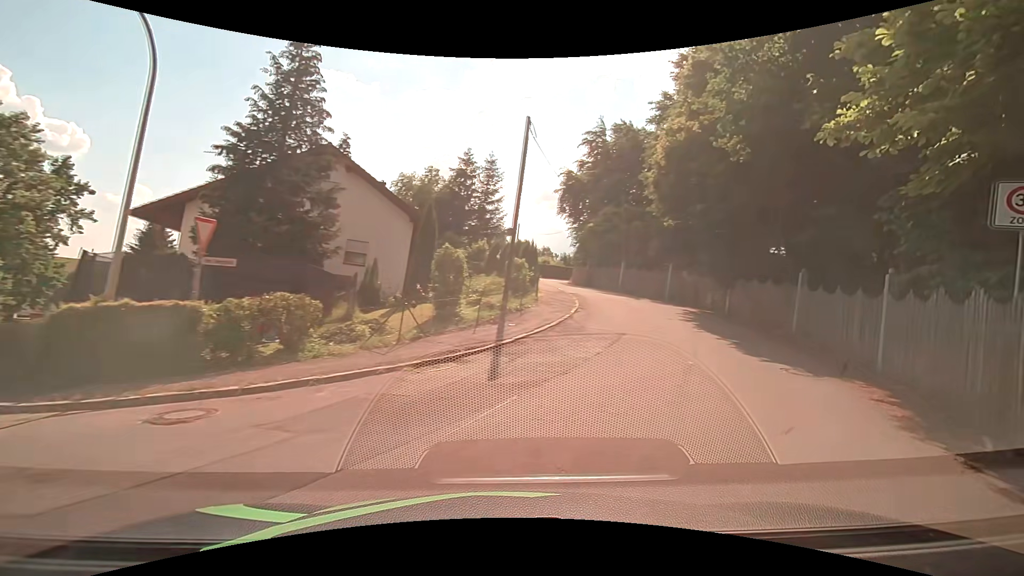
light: Day
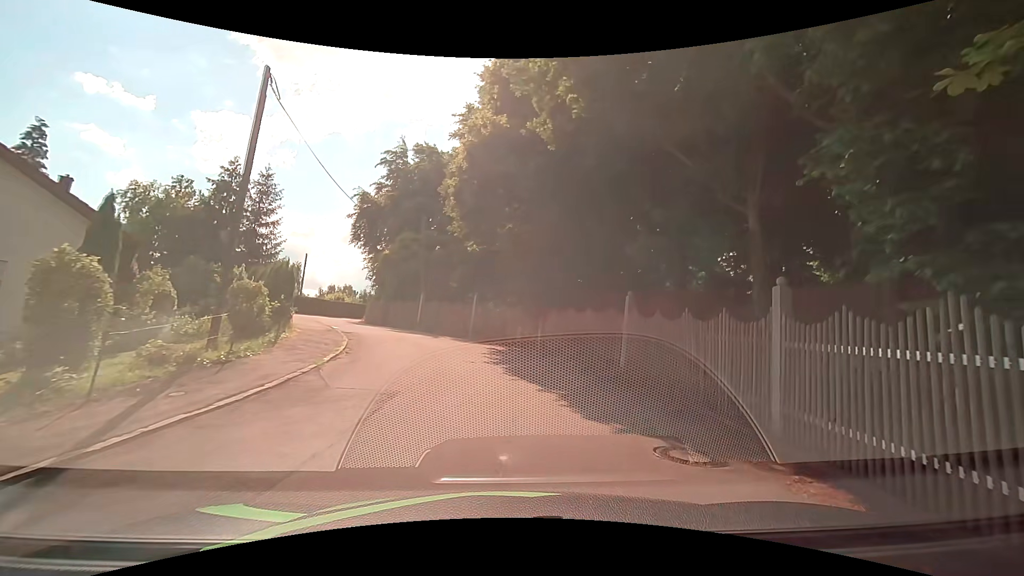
(+1.1, +5.5) m; +22°
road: residential
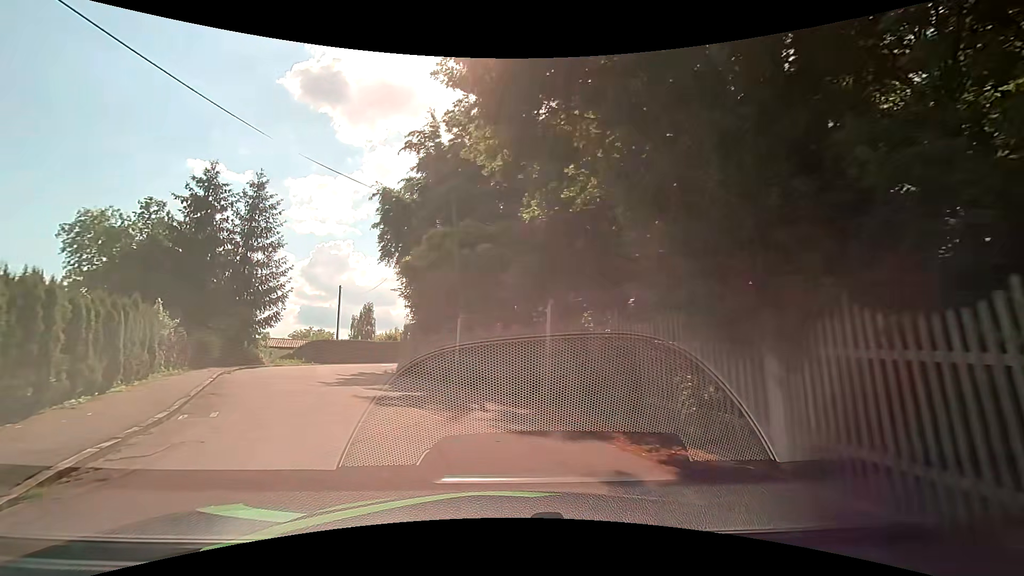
(-0.6, +13.5) m; -12°
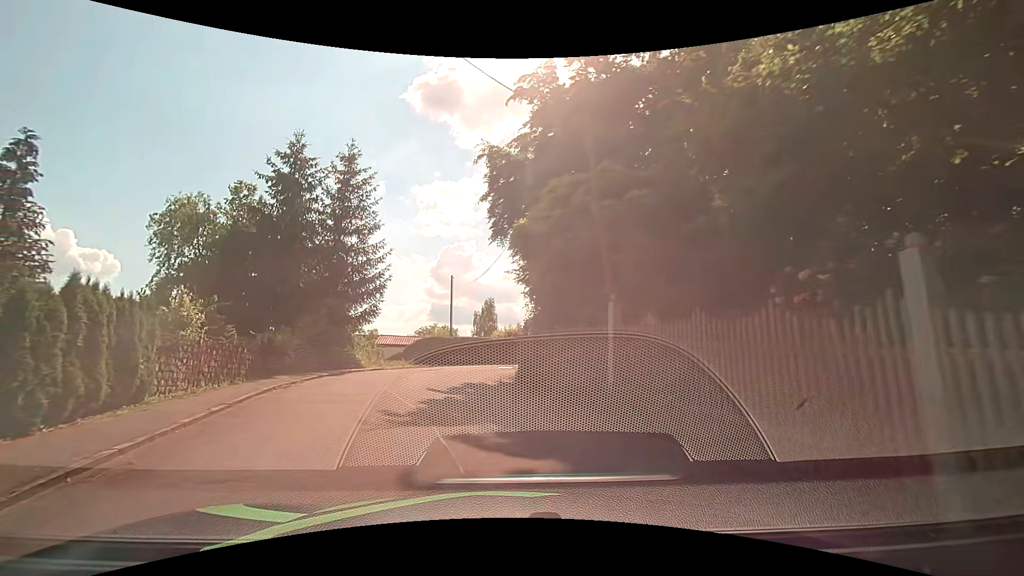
(-0.9, +7.0) m; -15°
